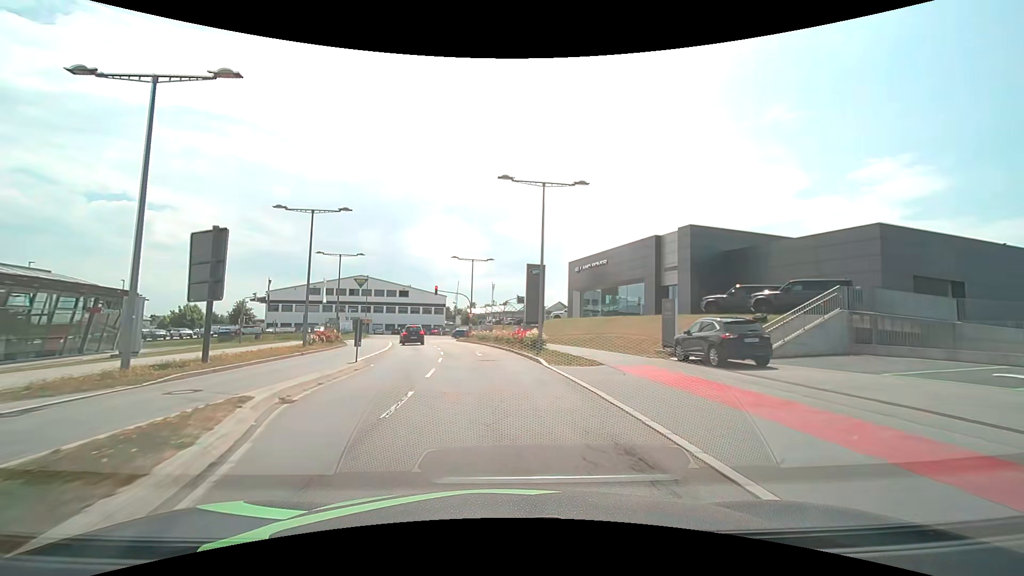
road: secondary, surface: asphalt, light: Day
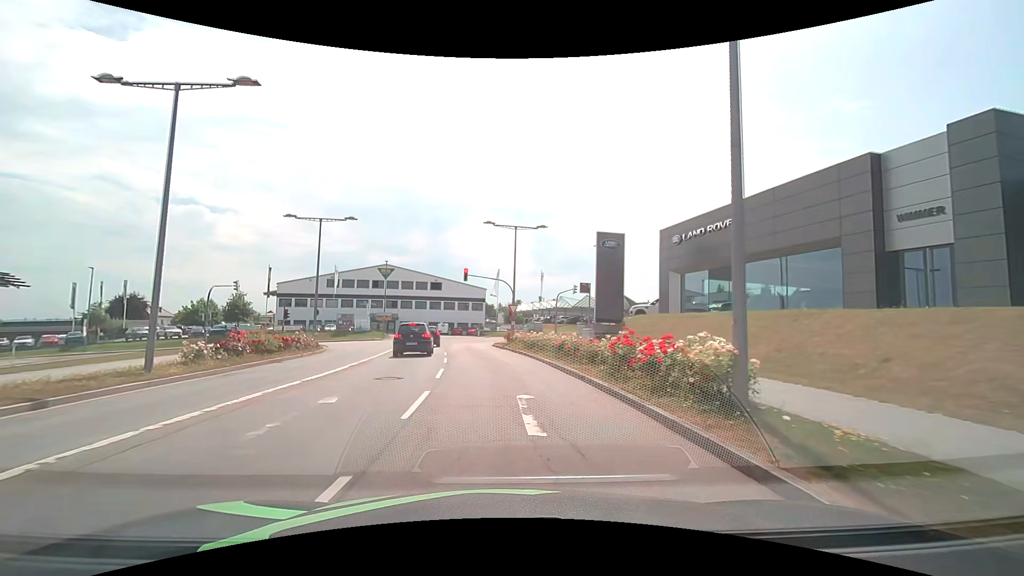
(-0.9, +18.0) m; -5°
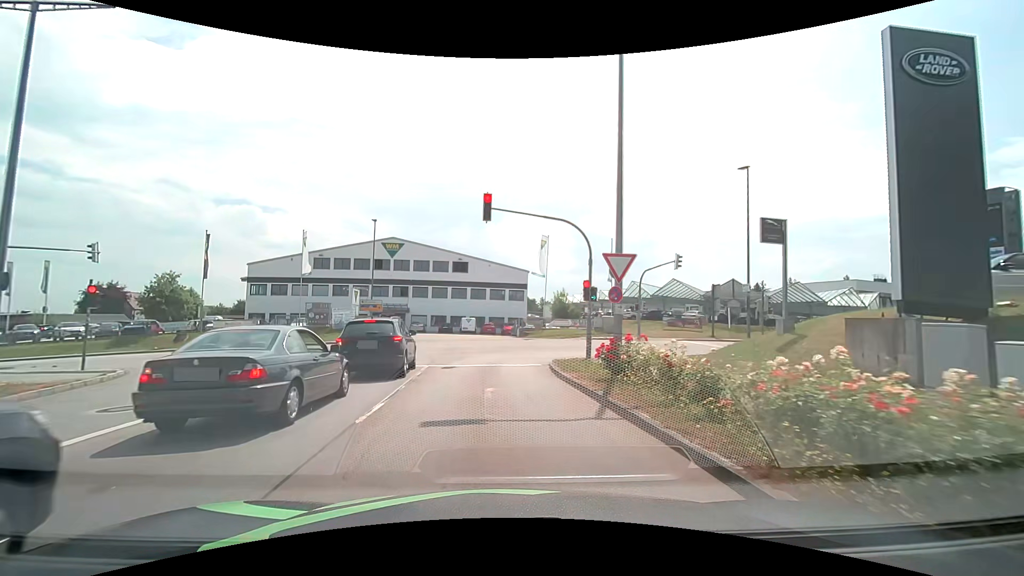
(-1.1, +24.4) m; -5°
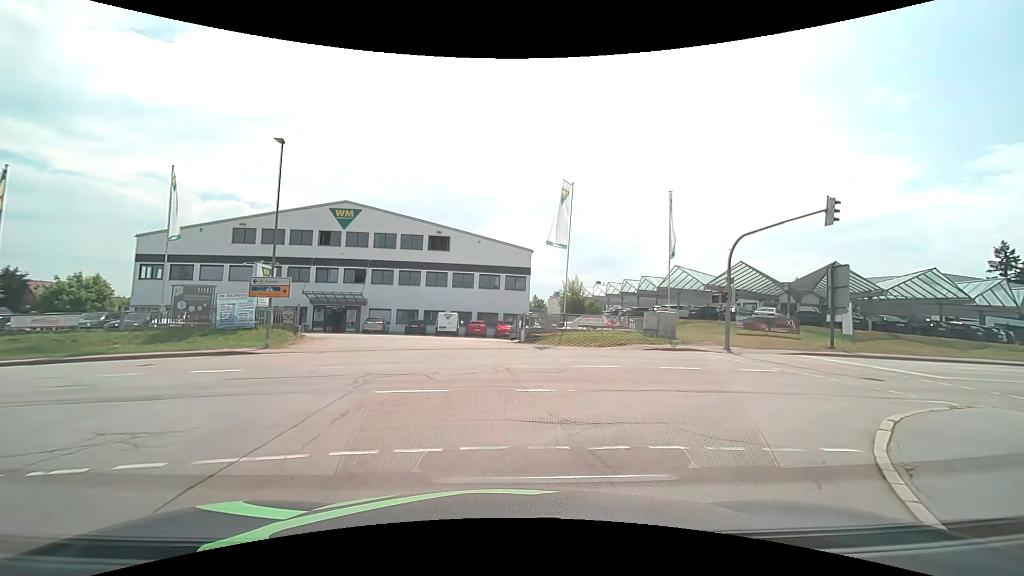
(-0.5, +17.8) m; +1°
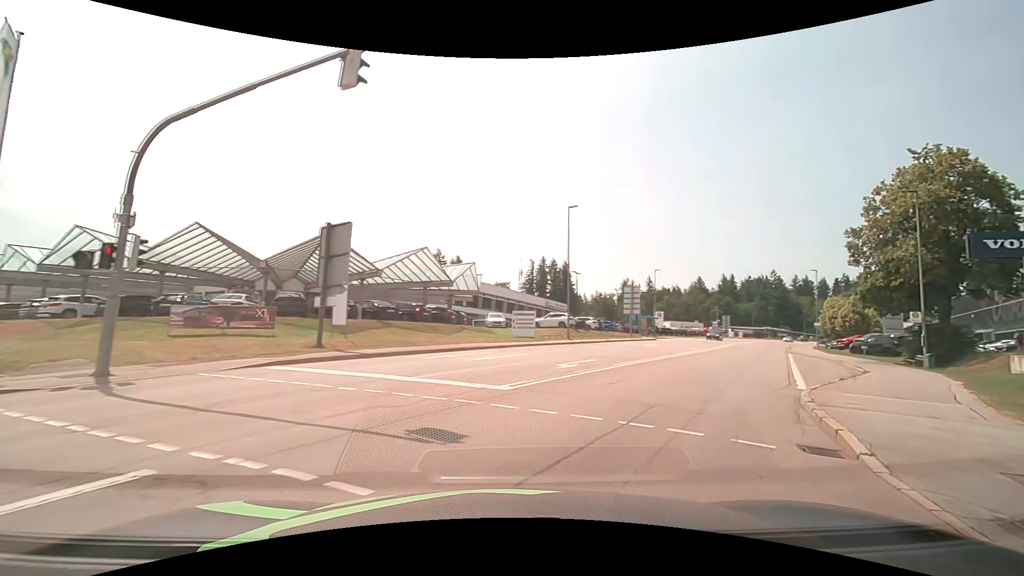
(+6.0, +12.9) m; +54°
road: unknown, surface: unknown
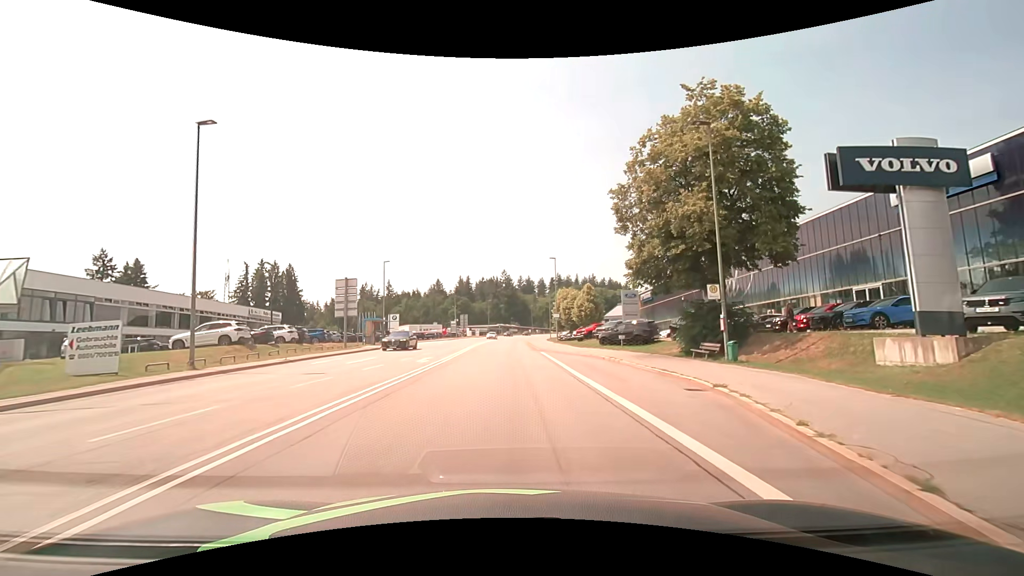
(+5.3, +14.9) m; +30°
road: secondary
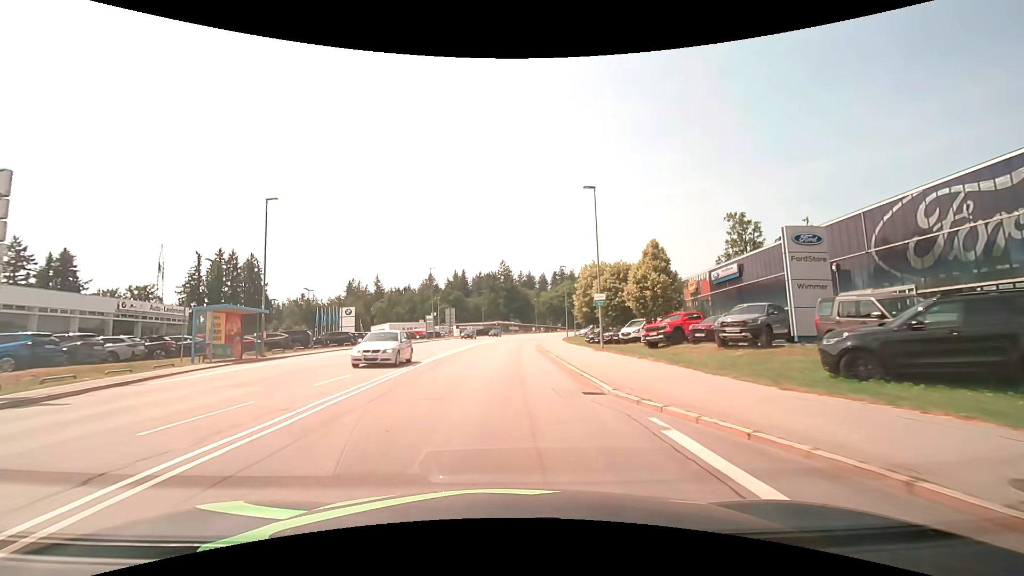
(-0.3, +30.2) m; -1°
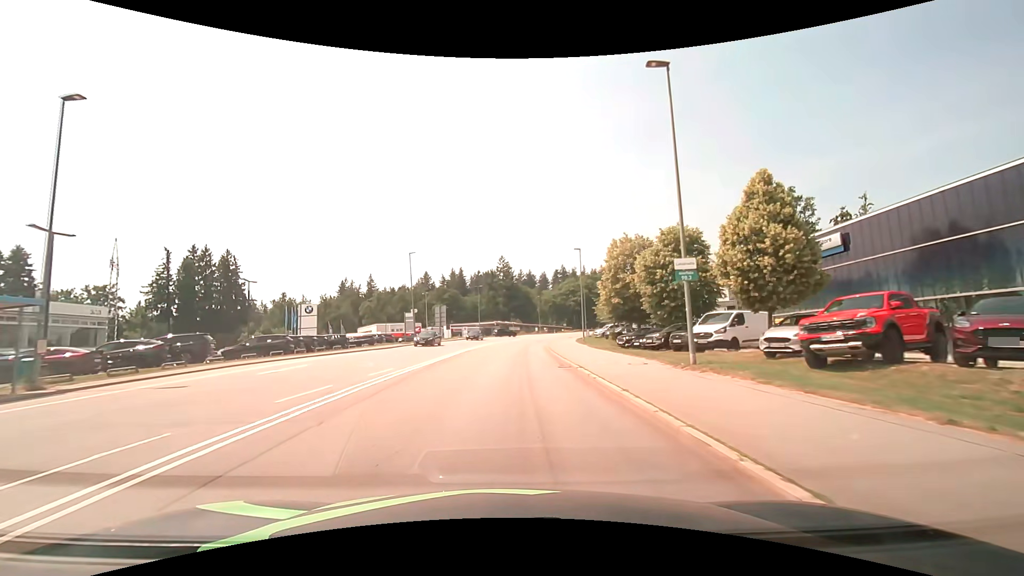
(-0.1, +15.1) m; 0°
